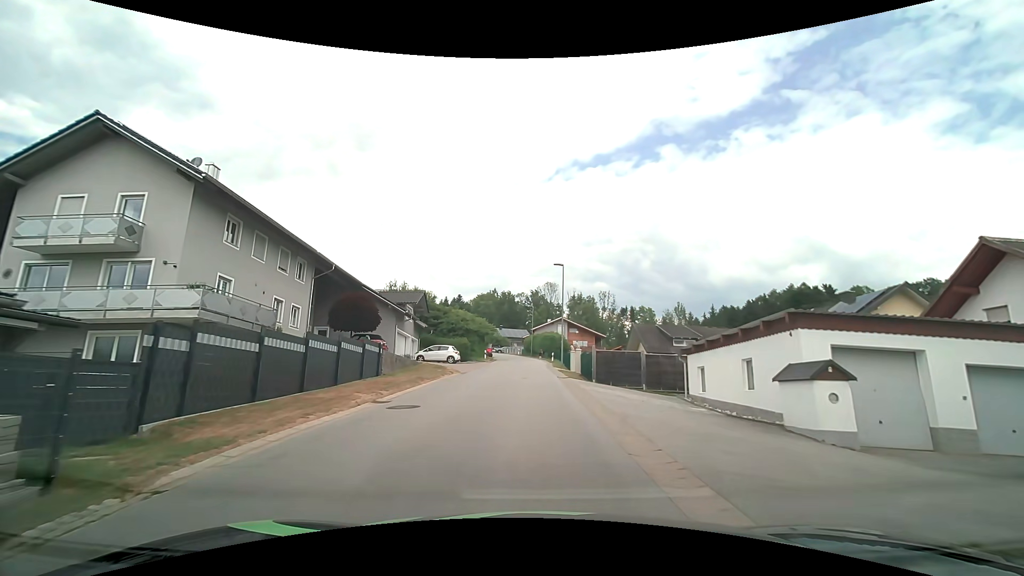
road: tertiary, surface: asphalt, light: Day
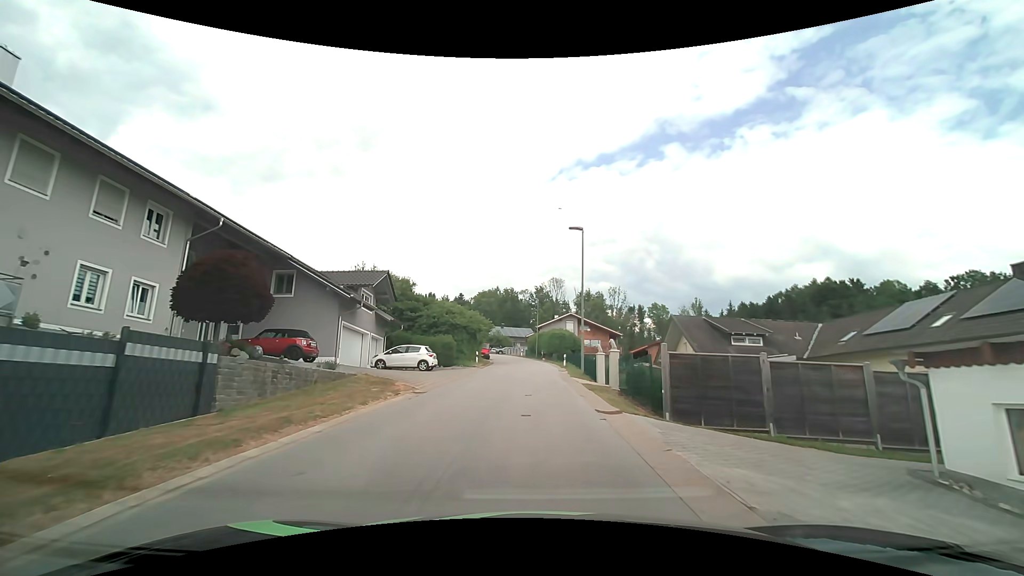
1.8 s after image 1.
(-0.1, +12.3) m; -1°
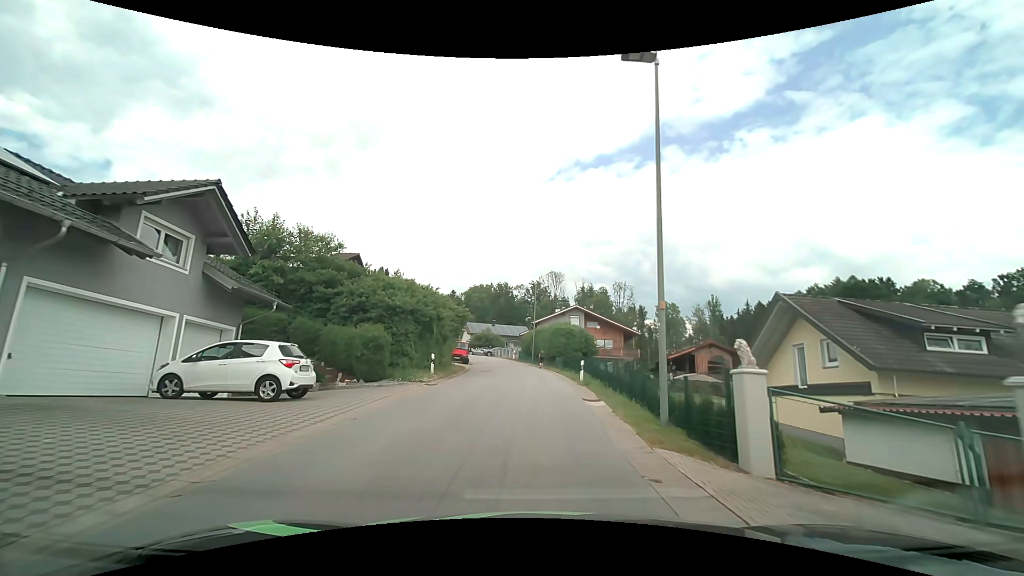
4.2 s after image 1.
(0.0, +16.8) m; 0°
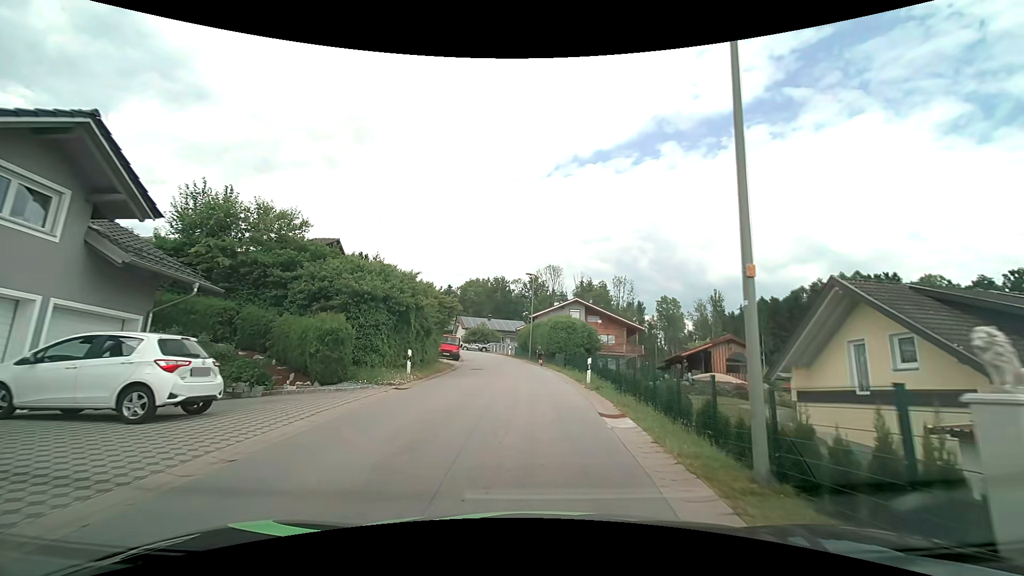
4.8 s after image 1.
(0.0, +4.0) m; +1°
(0, +10) (0, +20) (-1, +30) (-3, +40) (-4, +50) (-6, +60) (-8, +69) (-11, +79) (-15, +88) (-20, +97) m
